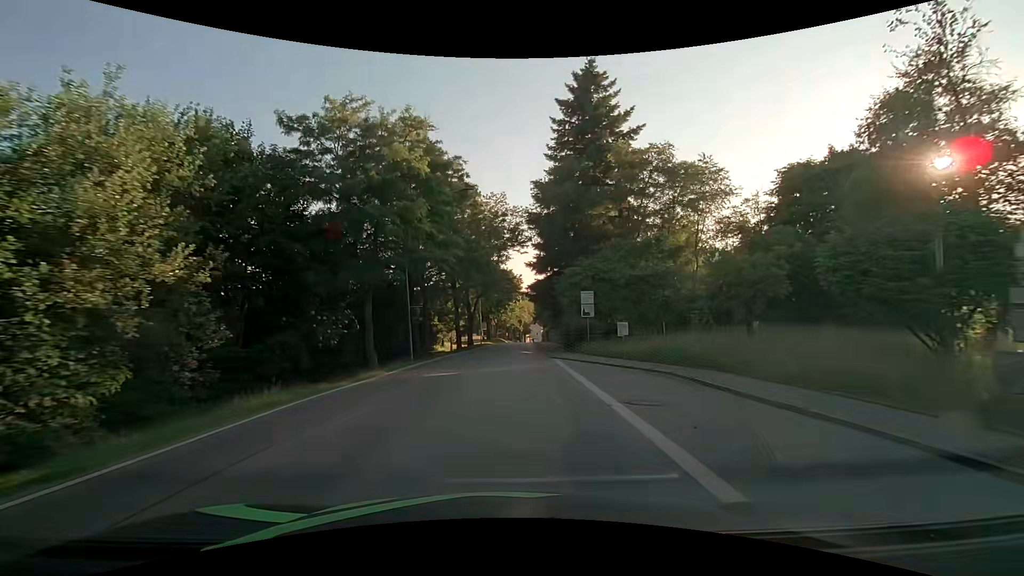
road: secondary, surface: asphalt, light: Day
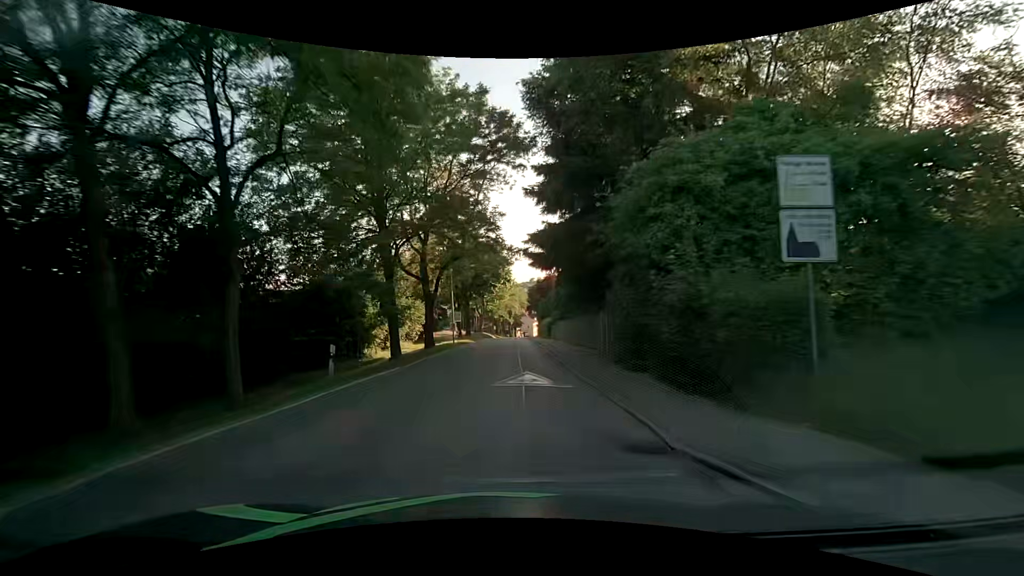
(+0.5, +23.2) m; +1°
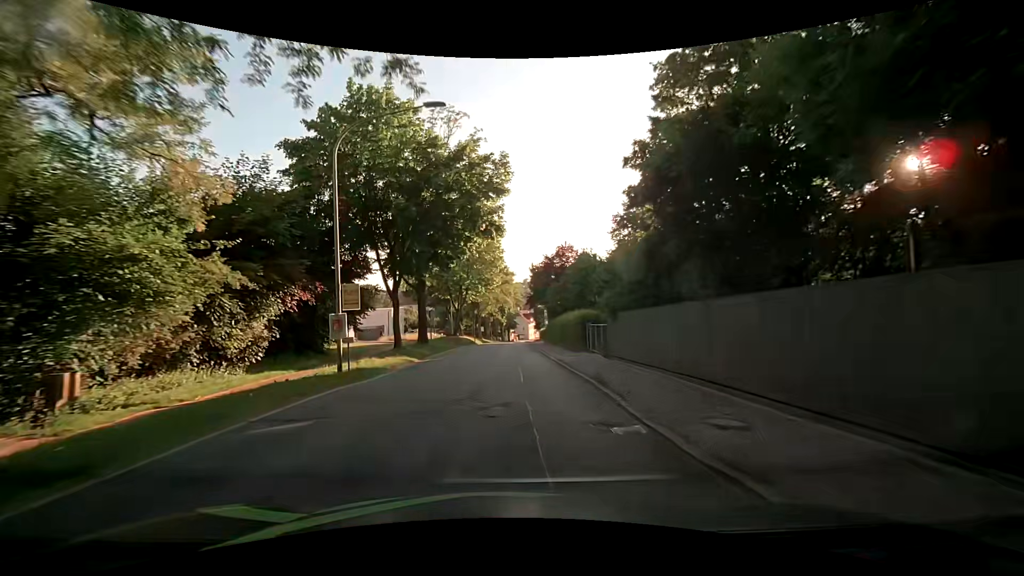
(+0.3, +30.7) m; +1°
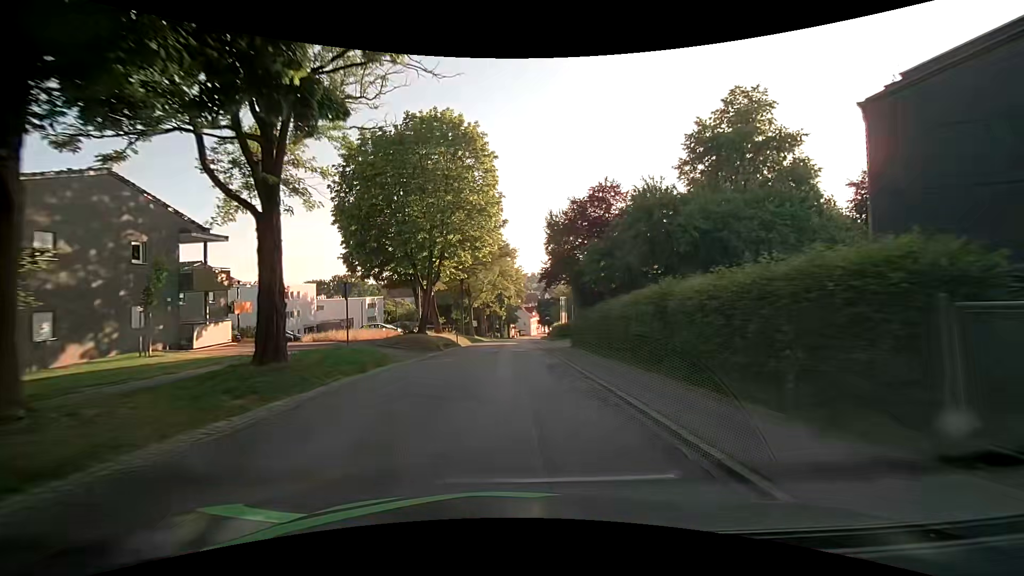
(+0.2, +22.8) m; 0°
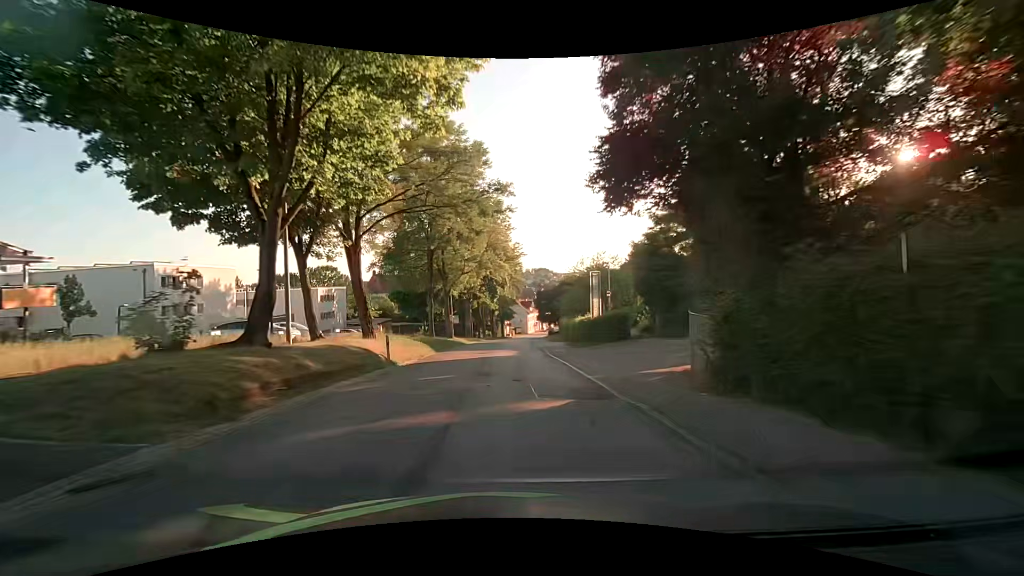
(+0.2, +22.9) m; +1°
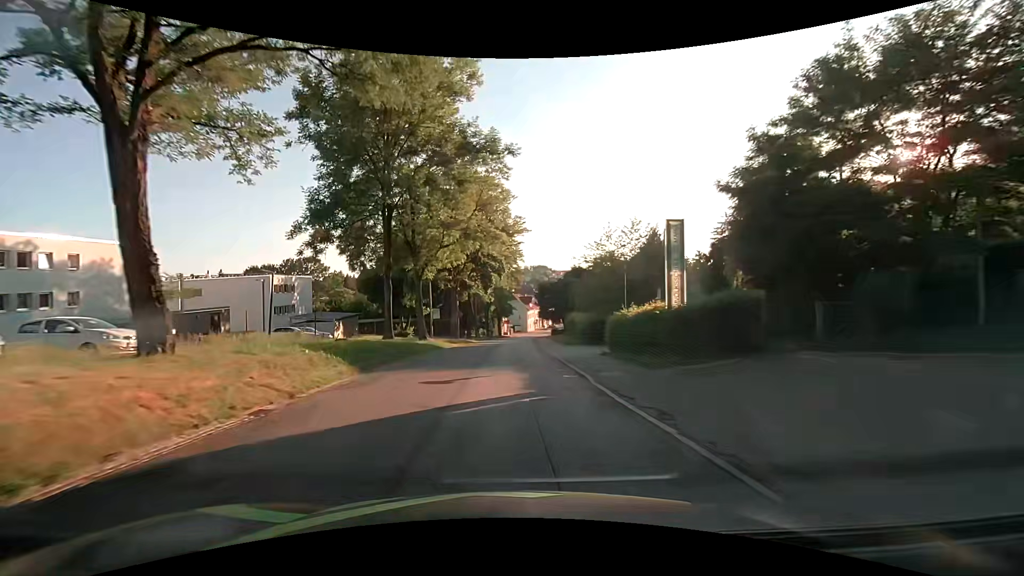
(0.0, +15.3) m; +1°
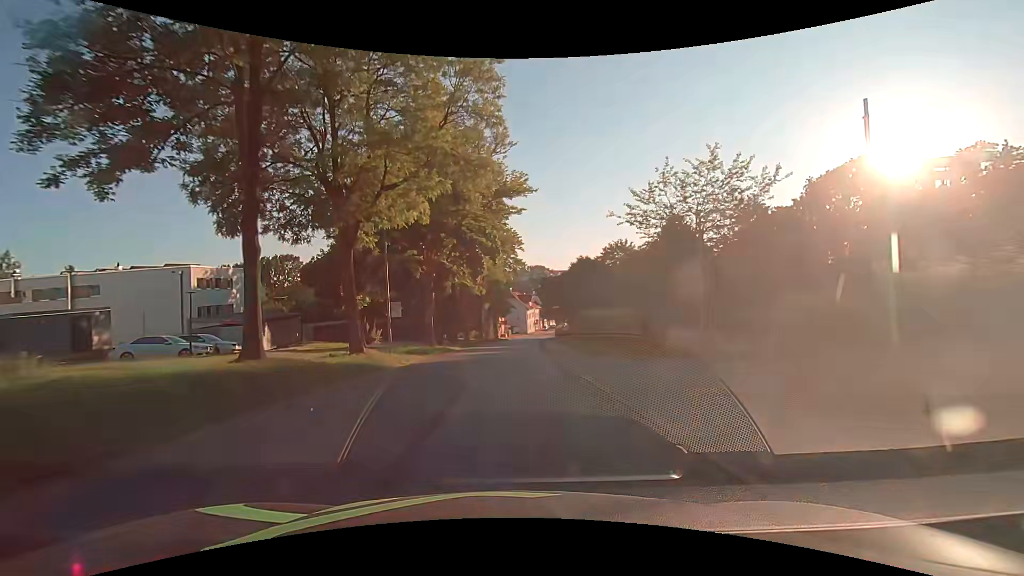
(0.0, +15.4) m; 0°
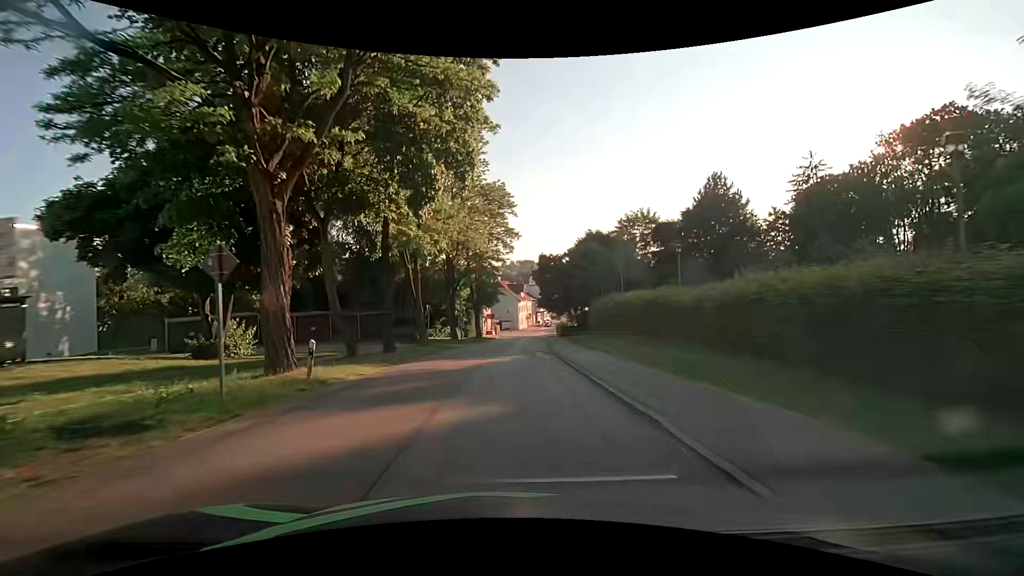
(+0.1, +23.0) m; +1°
(0, +10) (0, +20) (+1, +30) (+1, +40) (+2, +50) (+2, +60) (+3, +70) (+4, +80) (+5, +90) (+6, +100) m
